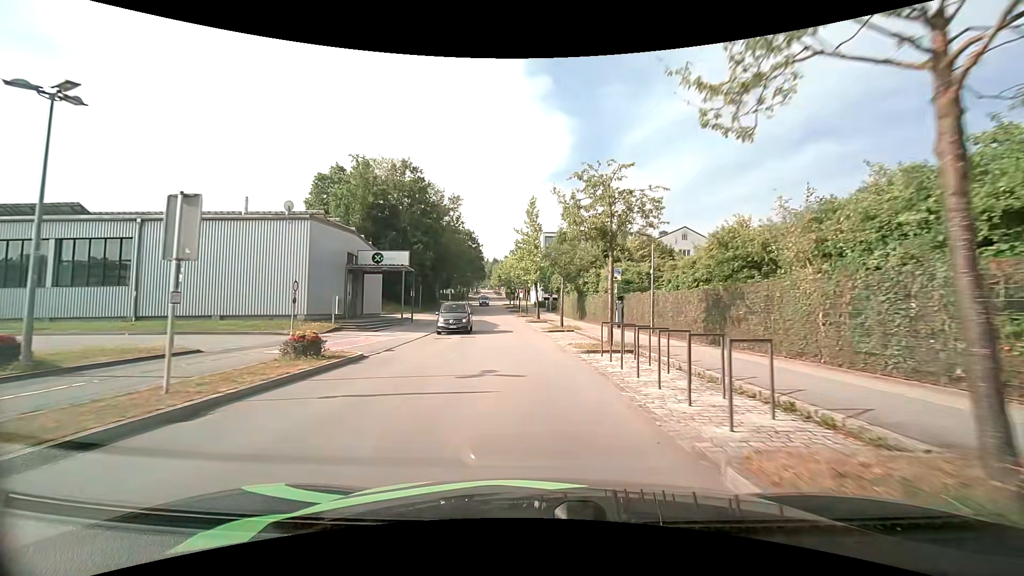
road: residential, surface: asphalt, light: Day
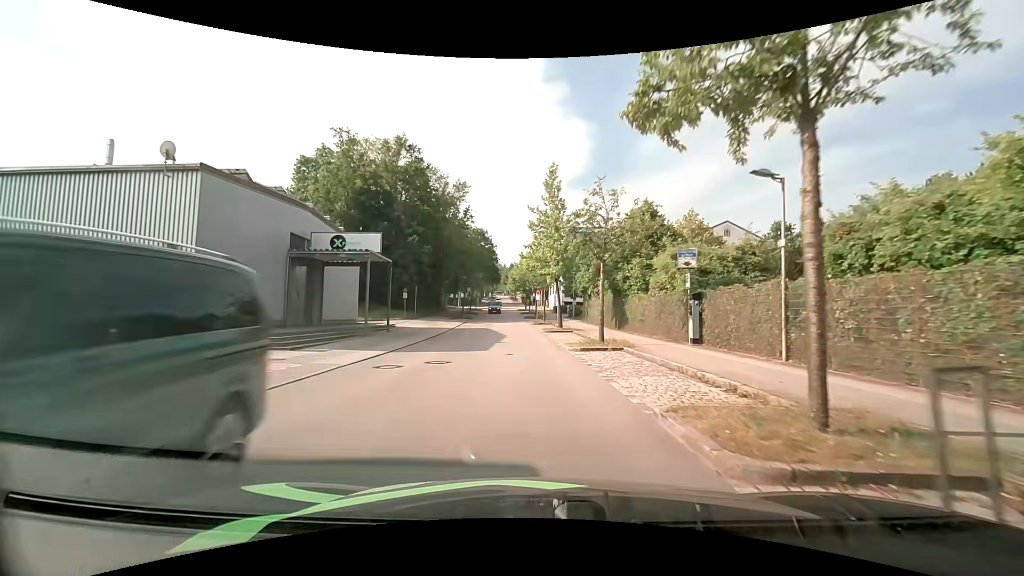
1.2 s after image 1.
(-0.2, +11.8) m; -2°
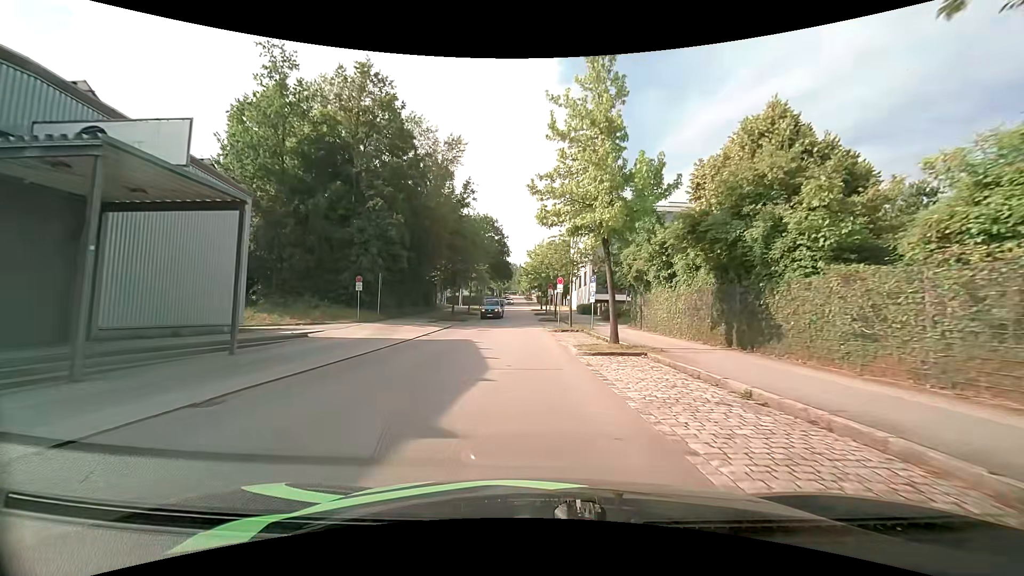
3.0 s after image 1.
(-0.3, +17.8) m; -2°
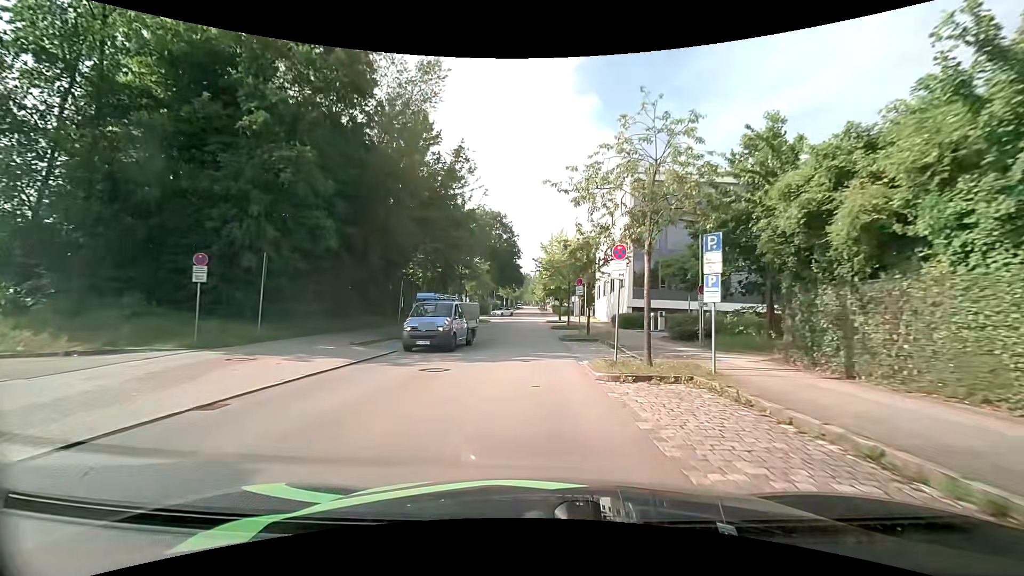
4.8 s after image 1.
(-0.3, +17.8) m; -2°
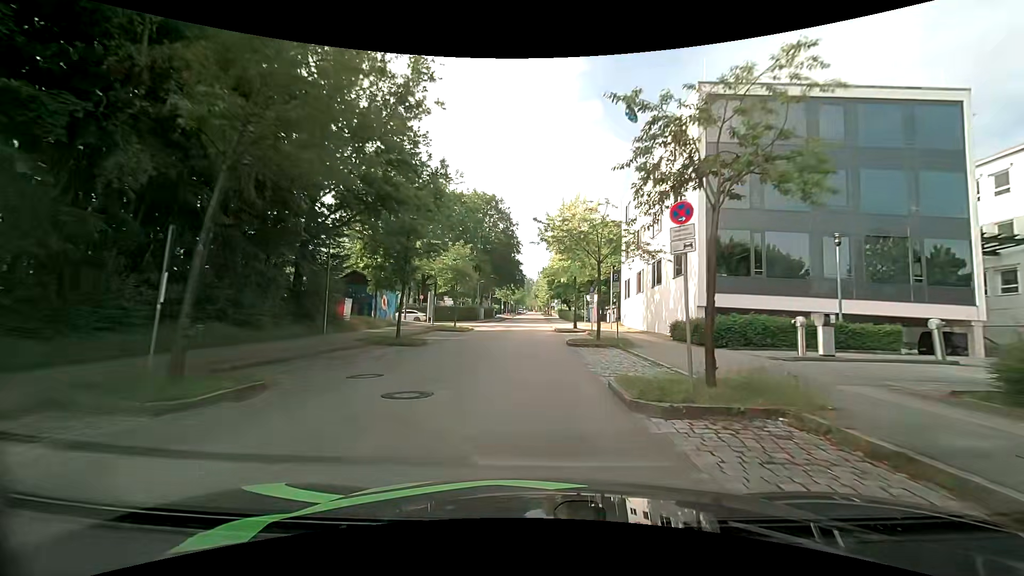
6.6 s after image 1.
(0.0, +18.1) m; 0°
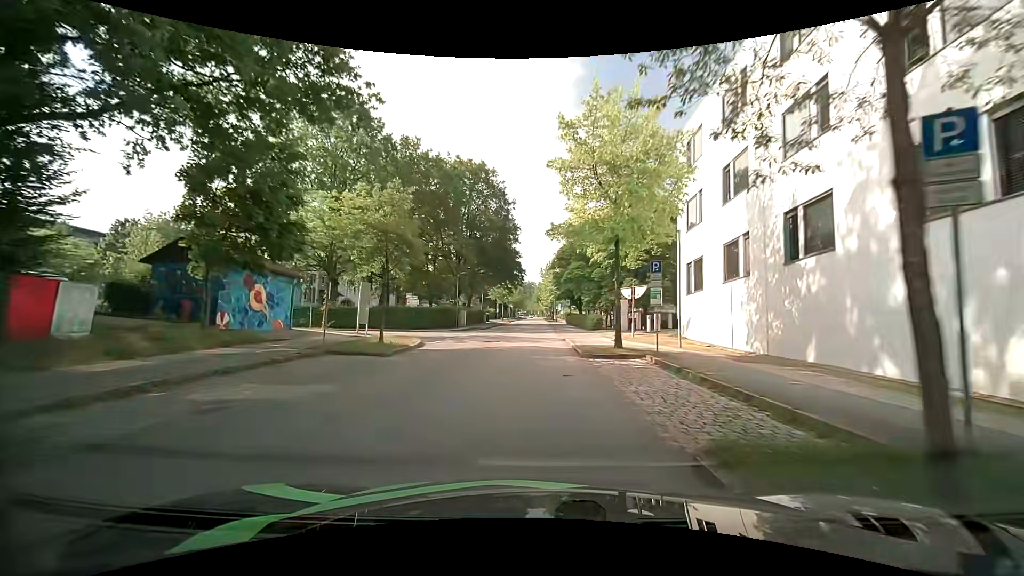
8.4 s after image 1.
(-0.2, +18.7) m; -1°
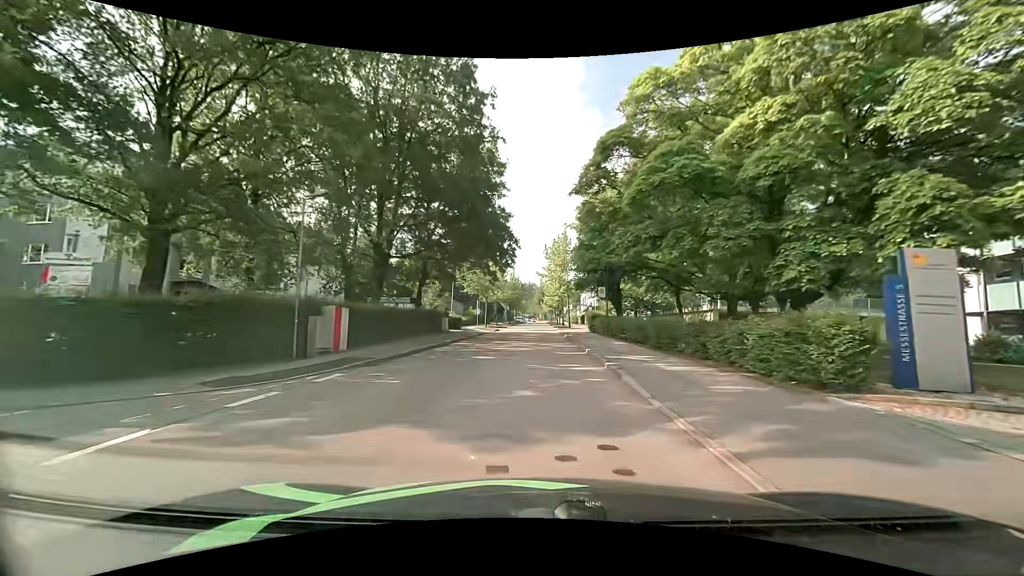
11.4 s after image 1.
(-0.3, +31.9) m; 0°
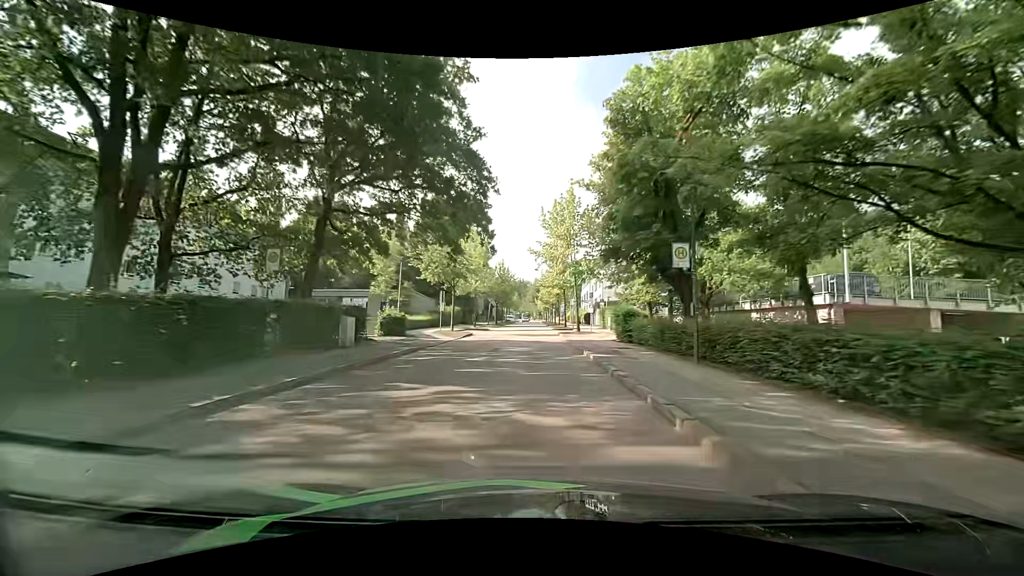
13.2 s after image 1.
(+0.1, +18.9) m; 0°
(0, +10) (0, +20) (0, +30) (0, +40) (0, +50) (+1, +60) (+1, +70) (+1, +80) (+1, +90) (+1, +100) m
